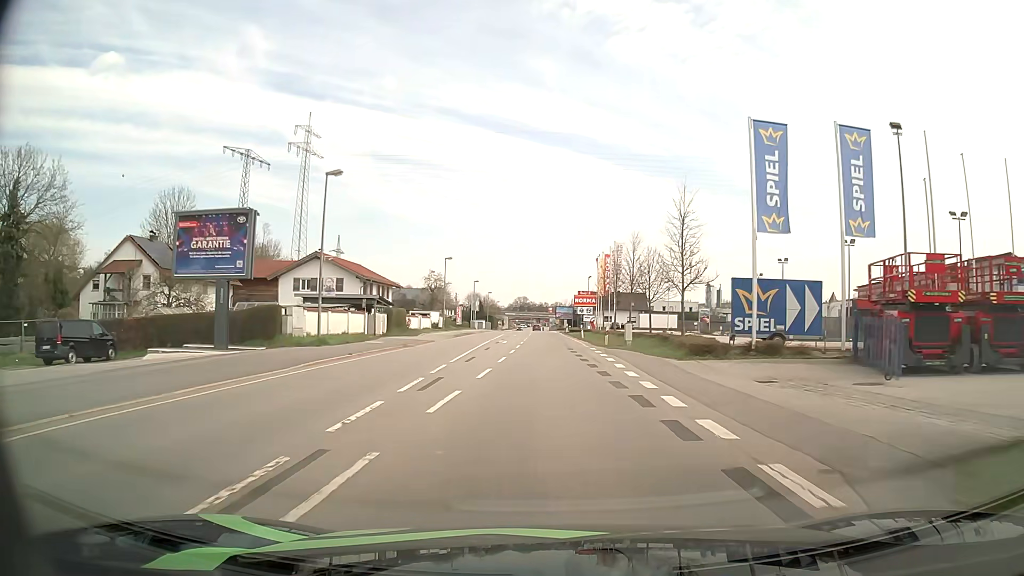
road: primary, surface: asphalt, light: Day
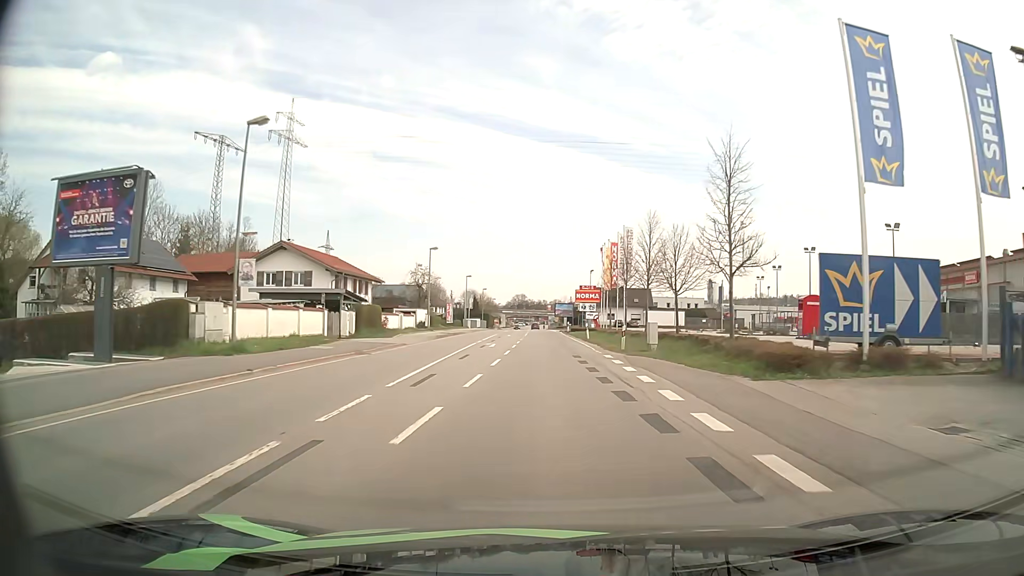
(0.0, +8.5) m; 0°
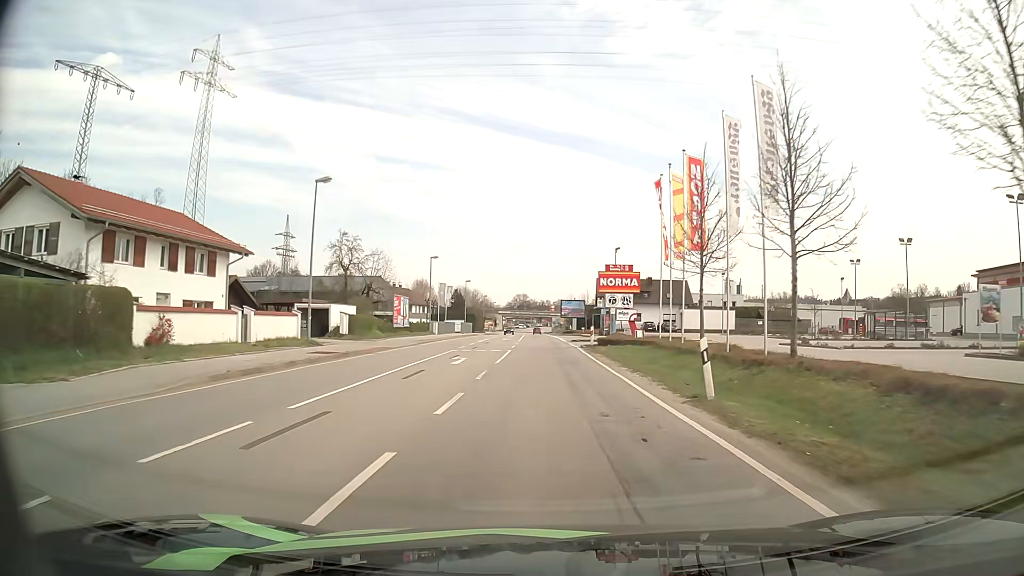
(-0.1, +33.2) m; -1°
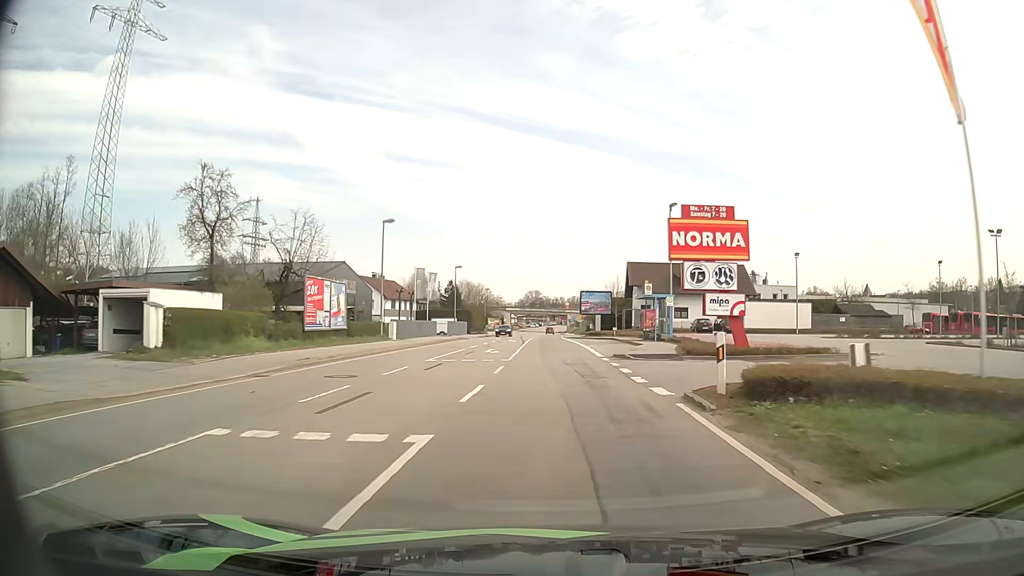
(-0.1, +24.5) m; -1°
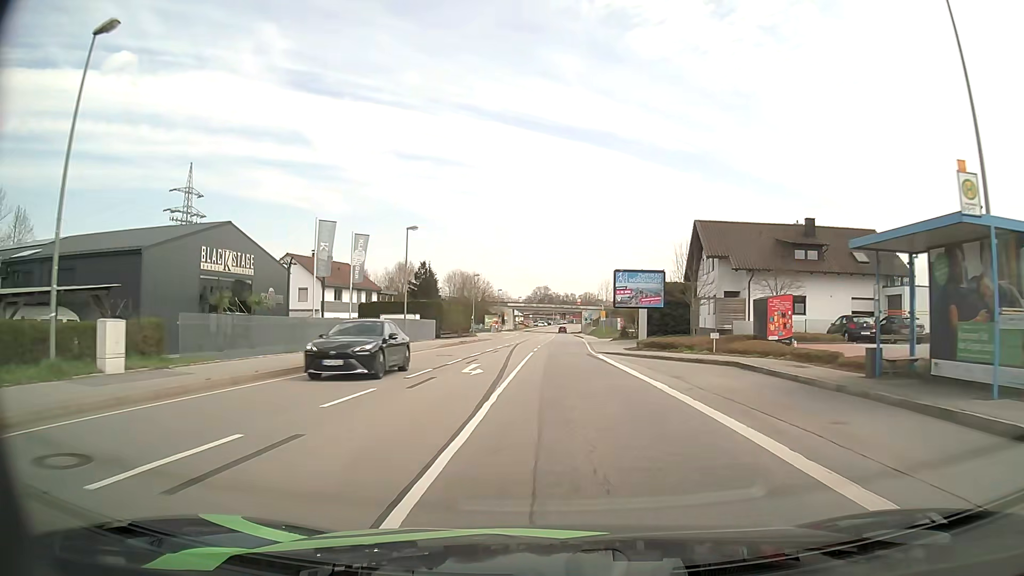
(-0.3, +31.8) m; -1°
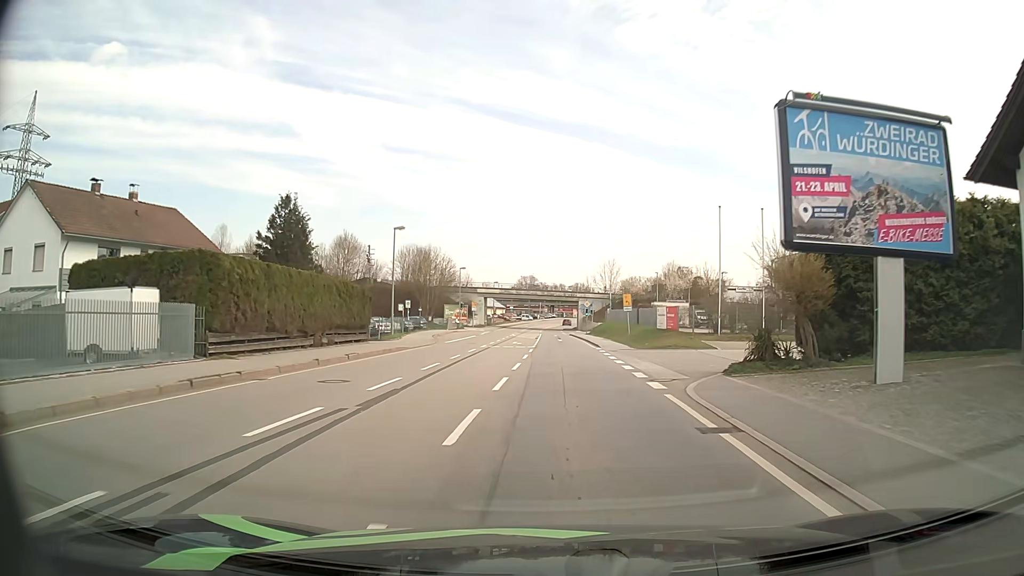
(+0.6, +39.2) m; +1°
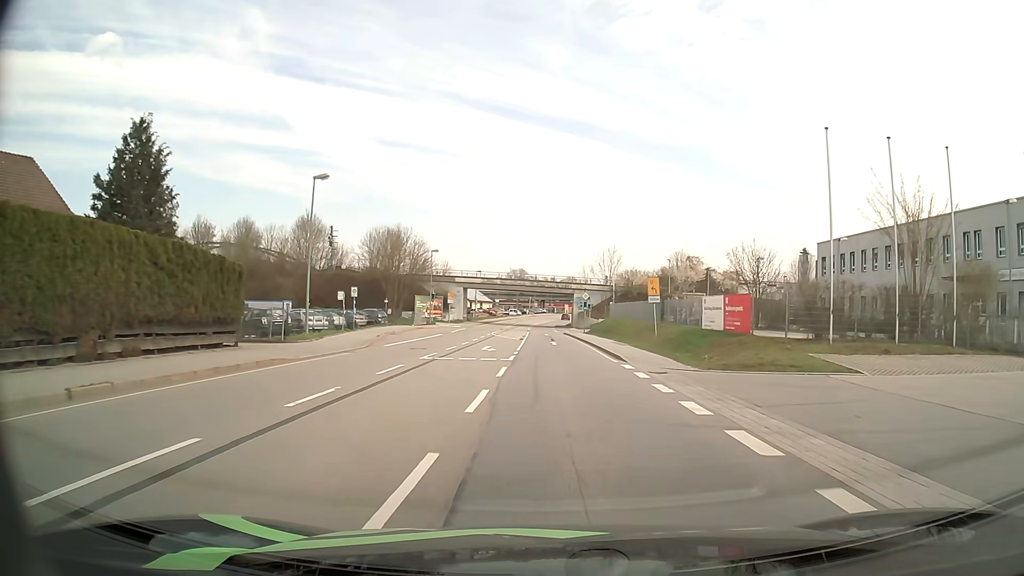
(0.0, +15.8) m; +1°
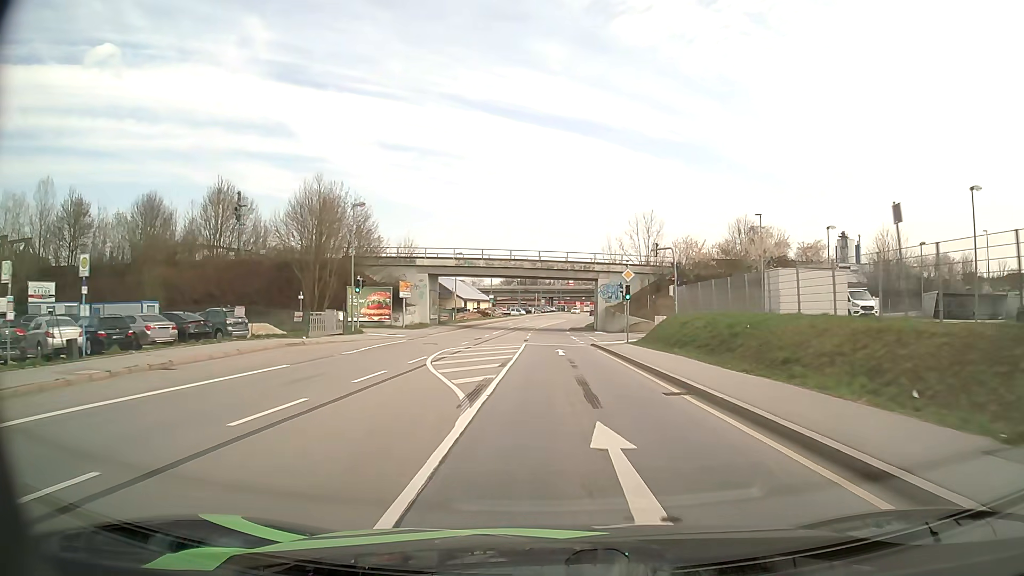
(0.0, +32.3) m; 0°
(0, +10) (0, +20) (0, +30) (0, +40) (0, +50) (0, +60) (0, +70) (+1, +80) (+2, +90) (+2, +100) m
